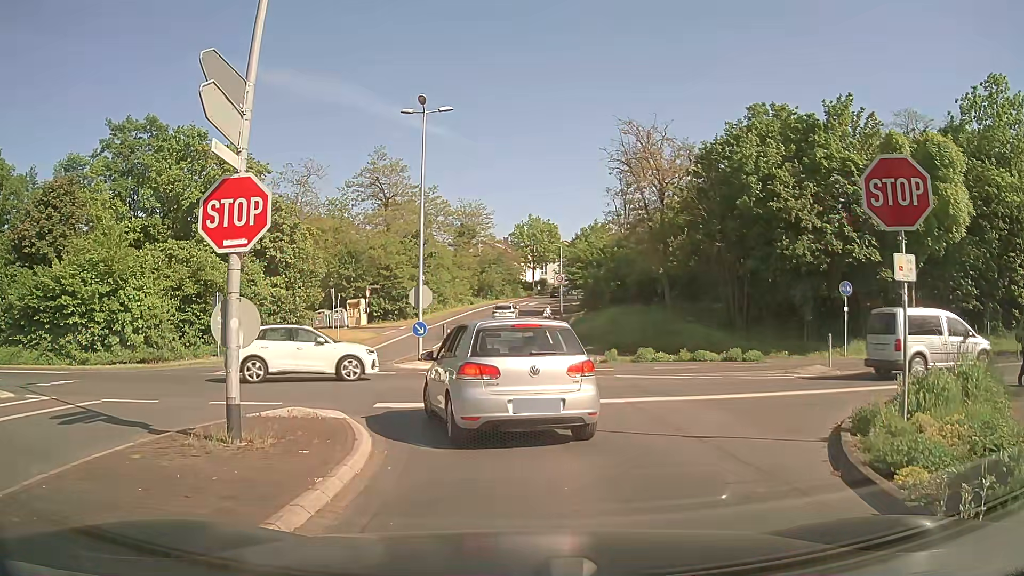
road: tertiary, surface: asphalt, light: Day
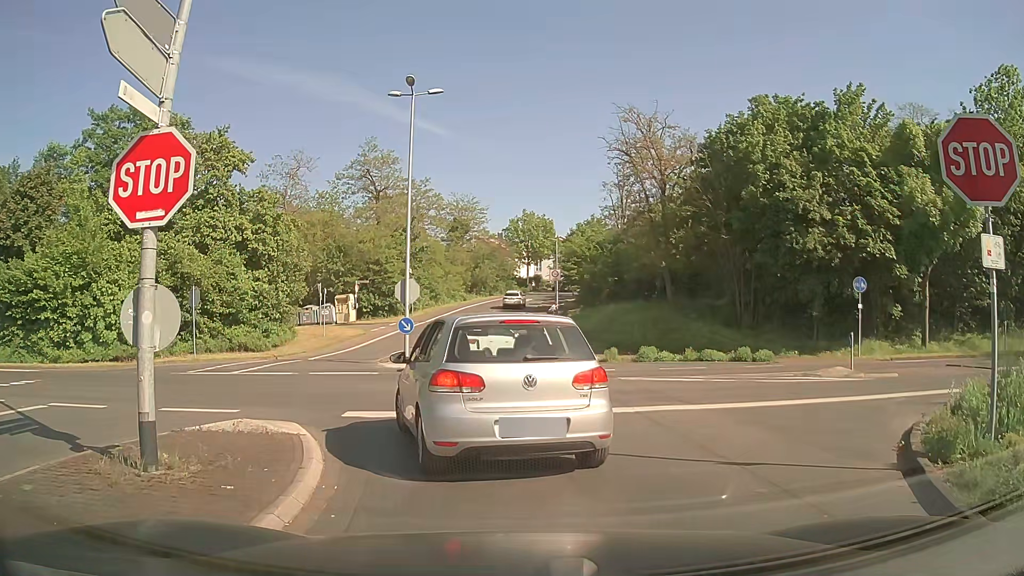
(0.0, +1.8) m; +2°
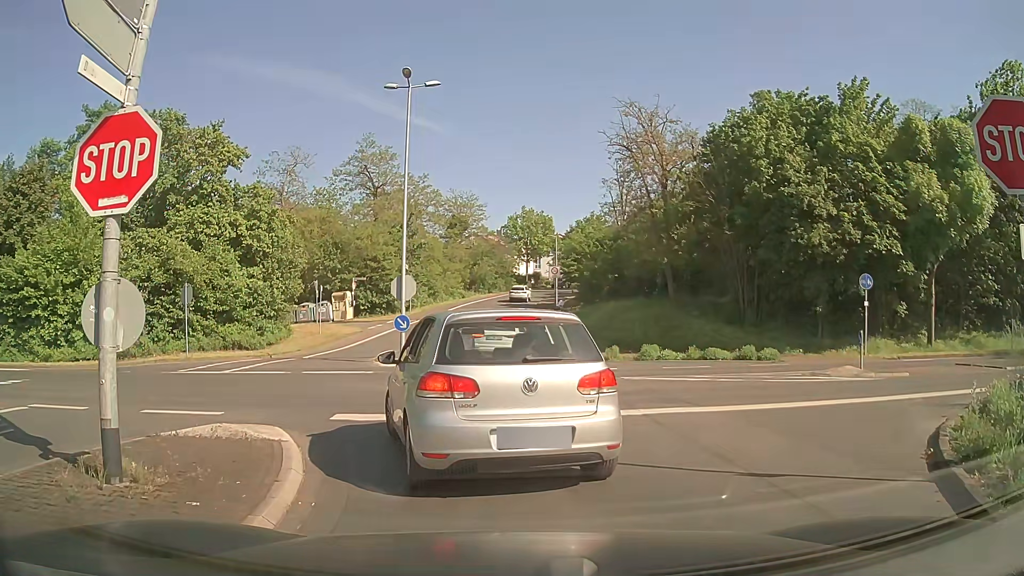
(0.0, +0.6) m; 0°
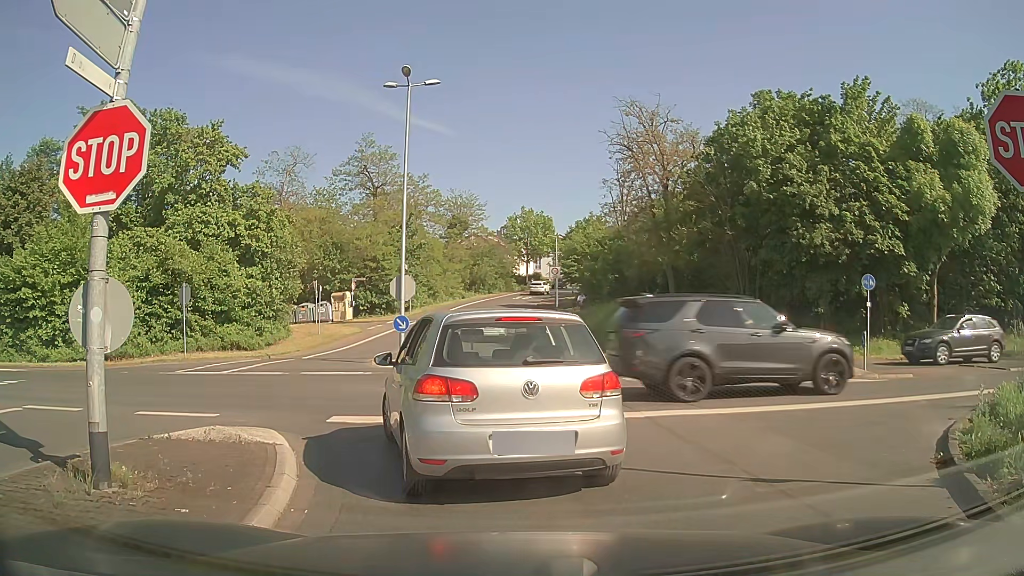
(0.0, +0.2) m; 0°
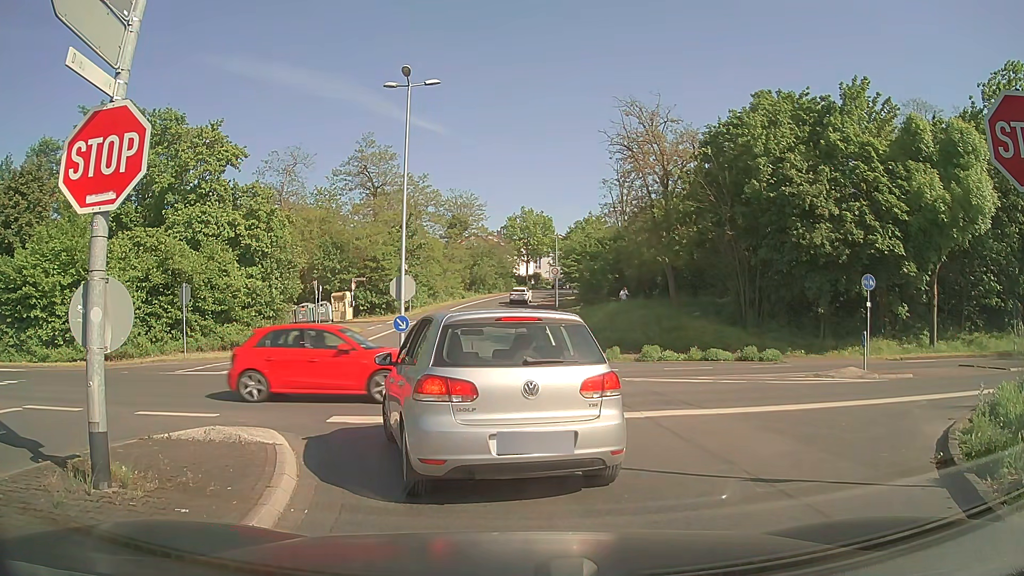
(0.0, 0.0) m; 0°
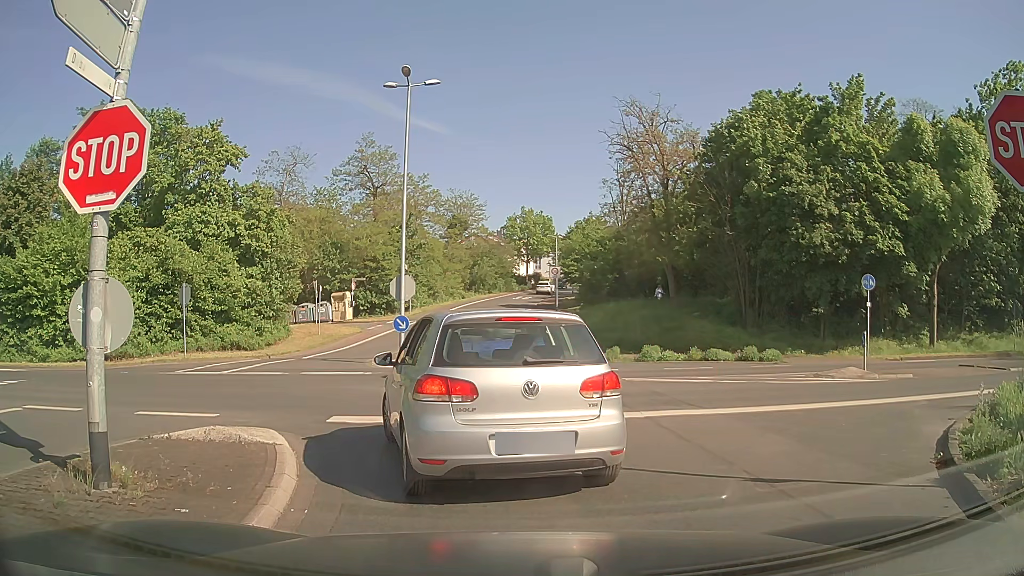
(0.0, 0.0) m; 0°
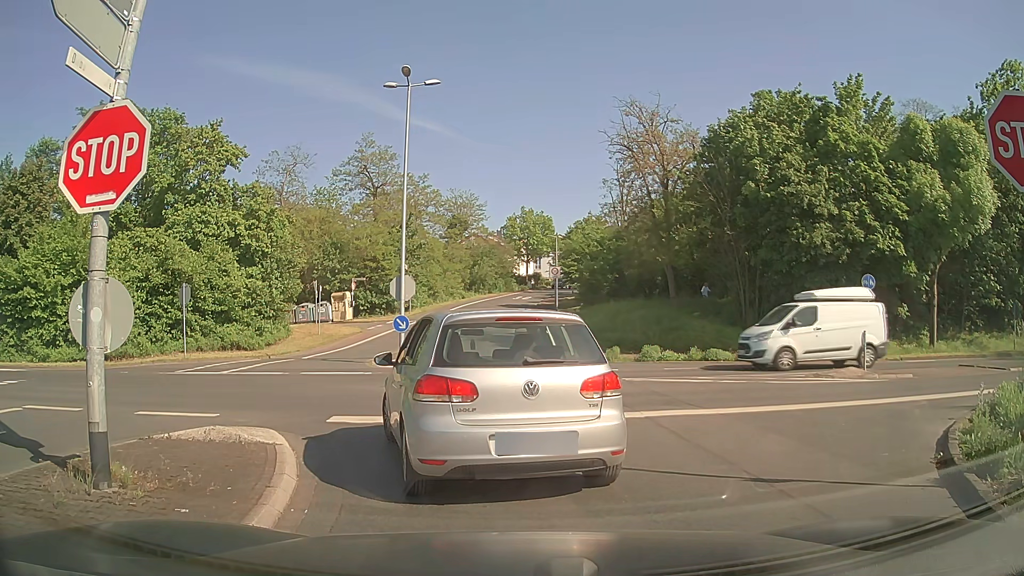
(0.0, 0.0) m; 0°
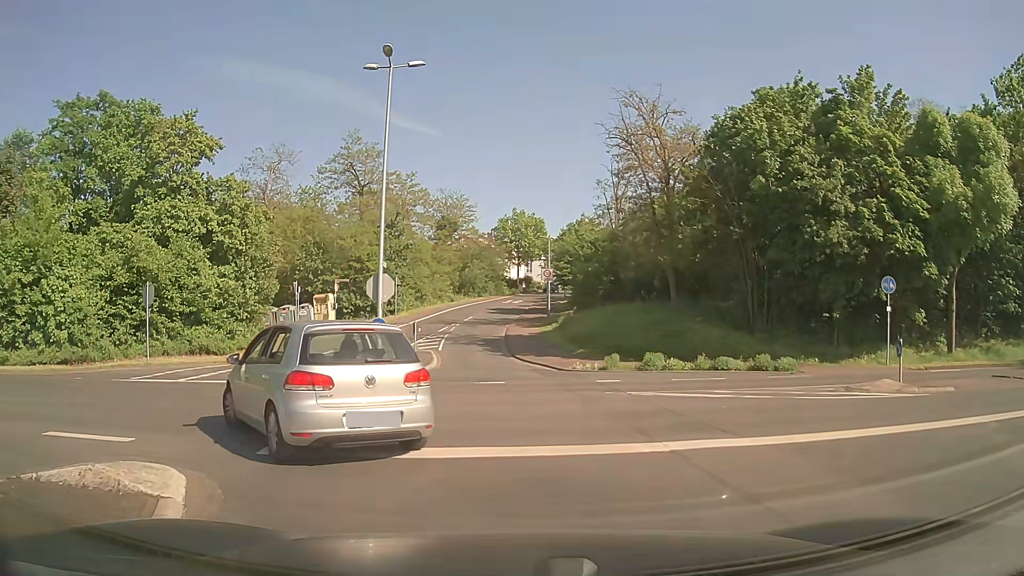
(0.0, +2.5) m; -1°
